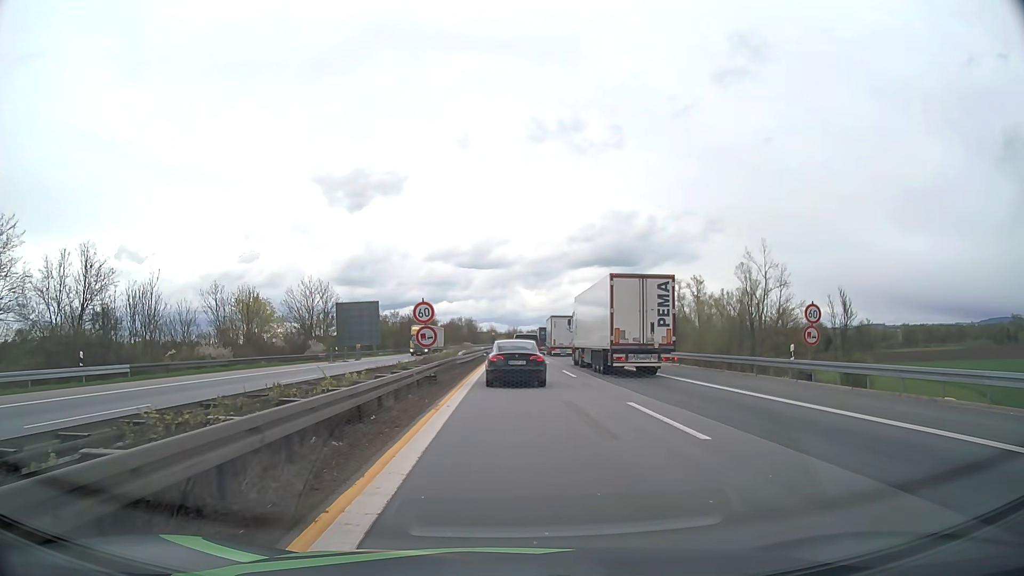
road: motorway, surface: asphalt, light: Day
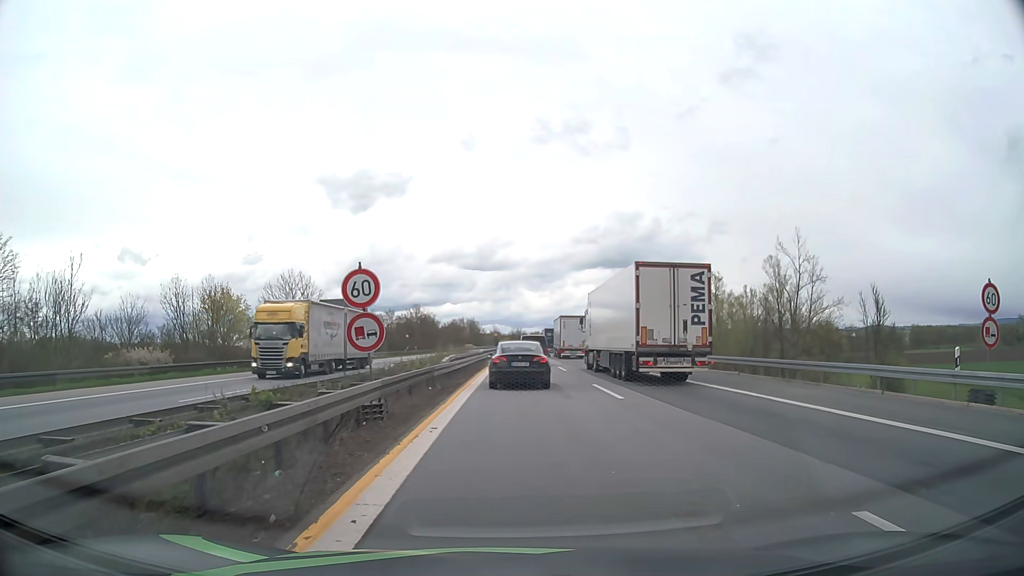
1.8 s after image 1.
(-0.1, +10.5) m; 0°
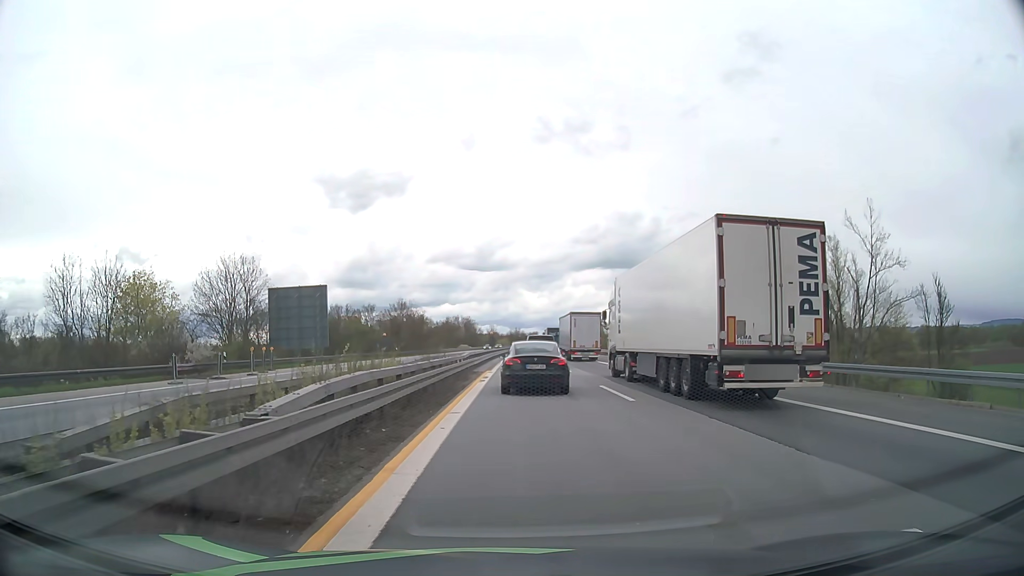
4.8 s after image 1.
(-0.1, +18.7) m; 0°
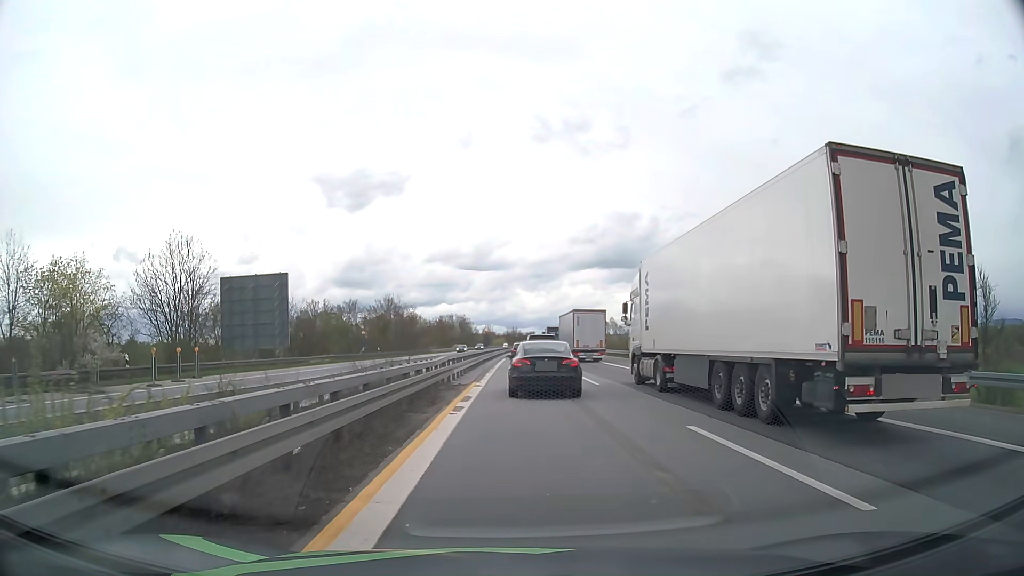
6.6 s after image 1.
(0.0, +11.4) m; 0°
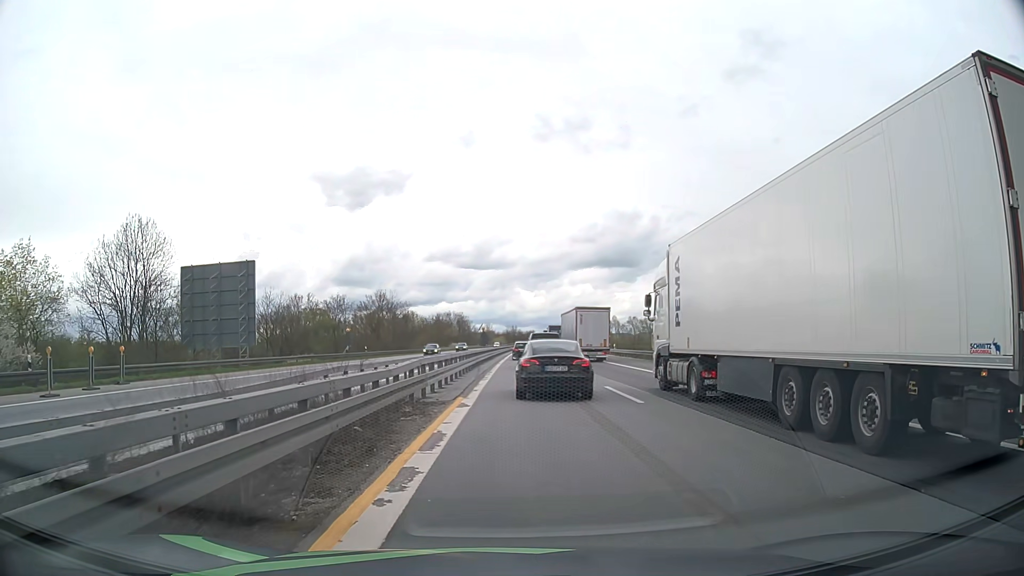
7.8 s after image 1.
(0.0, +7.5) m; 0°
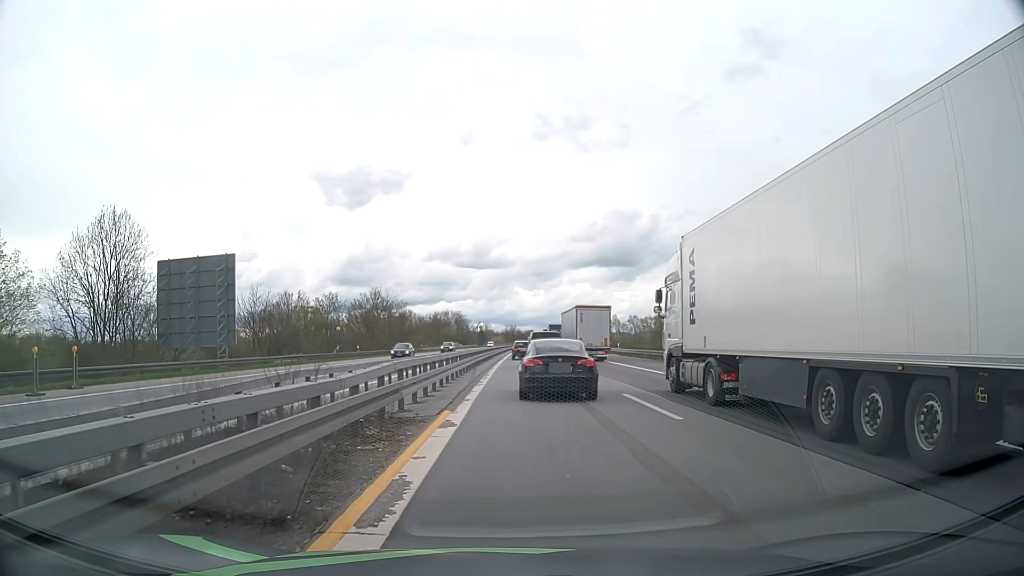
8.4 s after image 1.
(0.0, +3.5) m; +1°
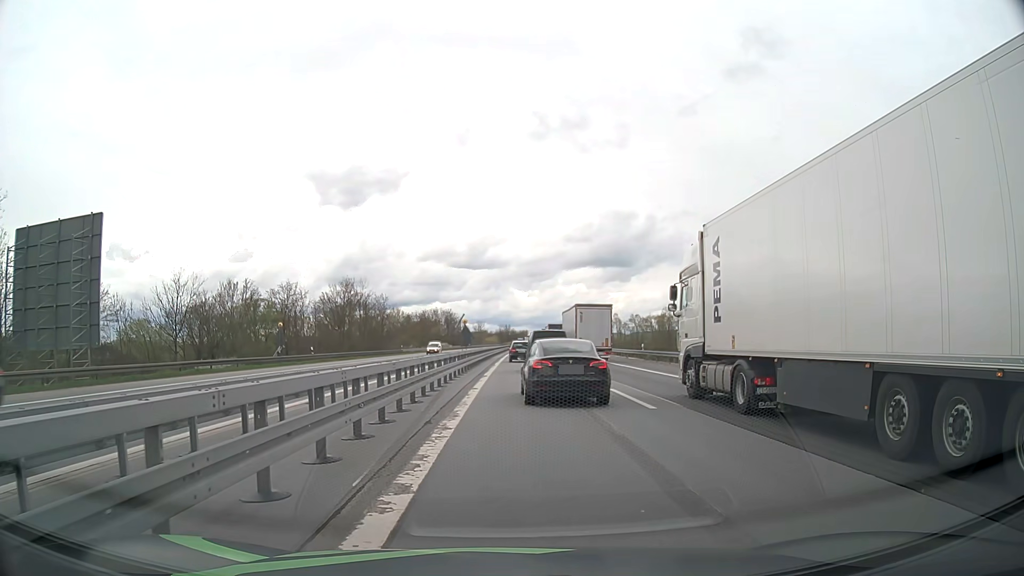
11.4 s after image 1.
(0.0, +15.8) m; 0°
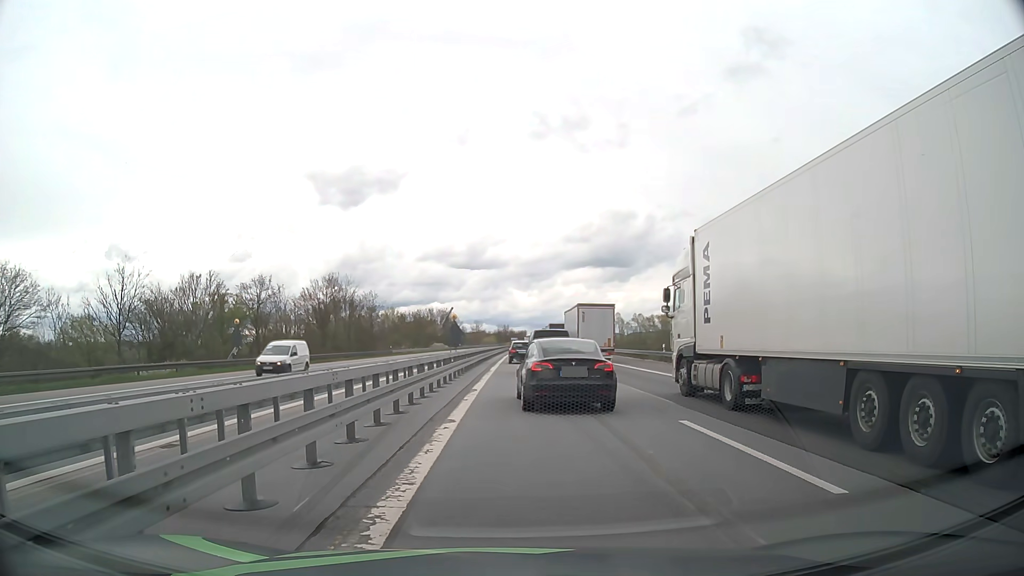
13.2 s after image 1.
(0.0, +8.3) m; 0°
